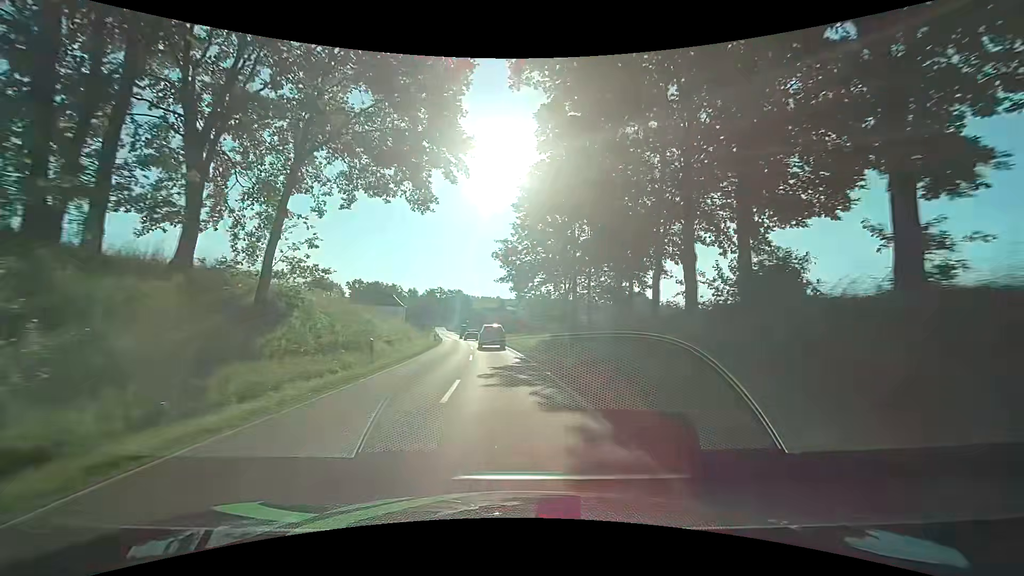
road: secondary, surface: asphalt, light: Day
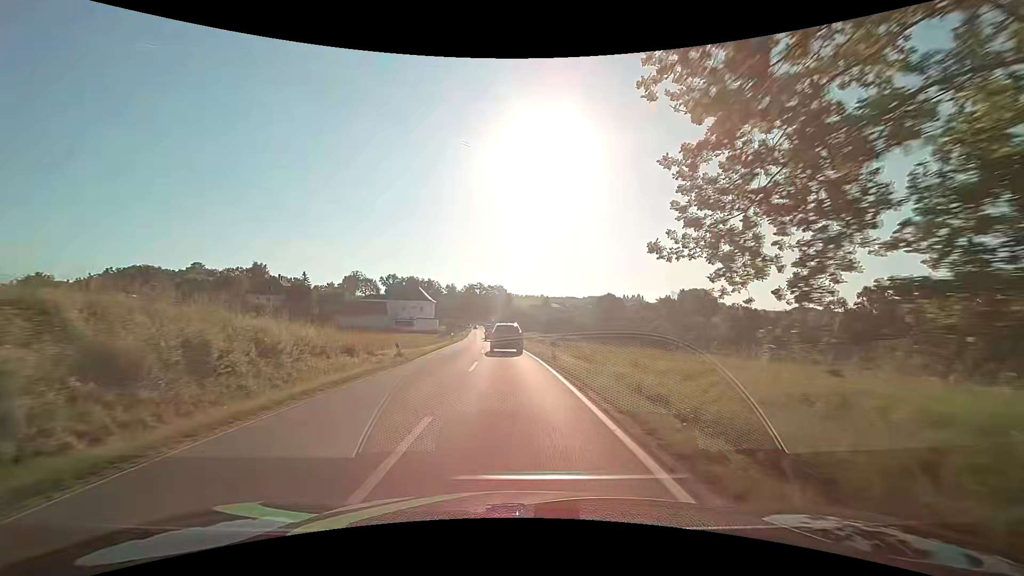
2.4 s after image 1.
(-1.8, +30.6) m; -6°
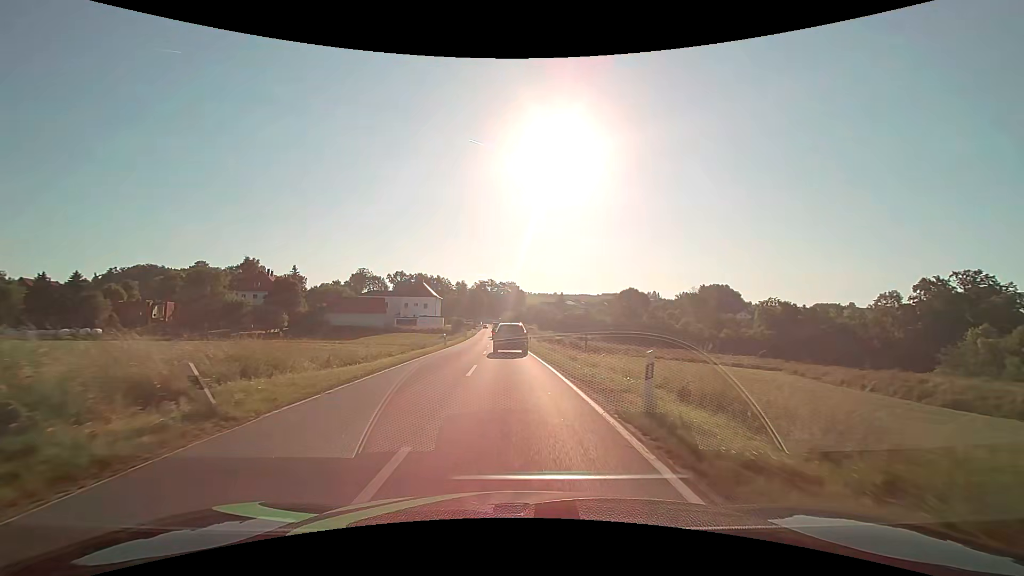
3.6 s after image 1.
(-0.1, +14.2) m; -1°
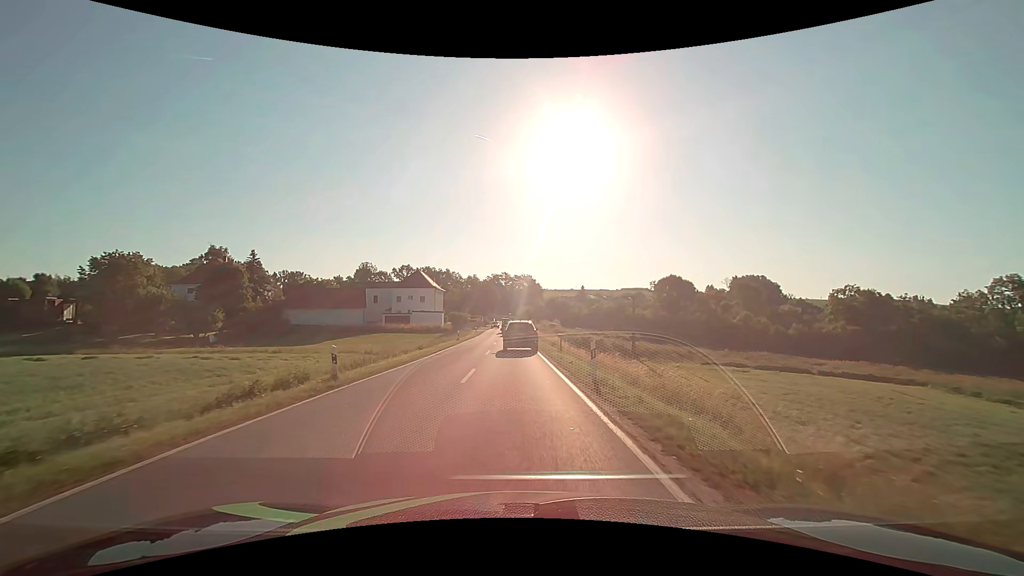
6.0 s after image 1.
(-0.6, +26.6) m; -2°
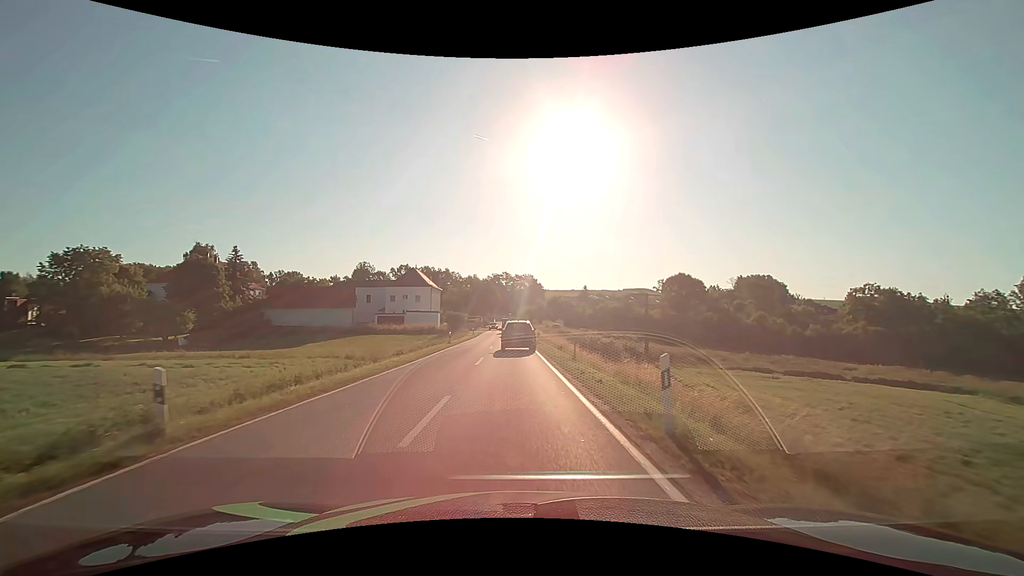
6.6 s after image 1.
(0.0, +6.4) m; 0°
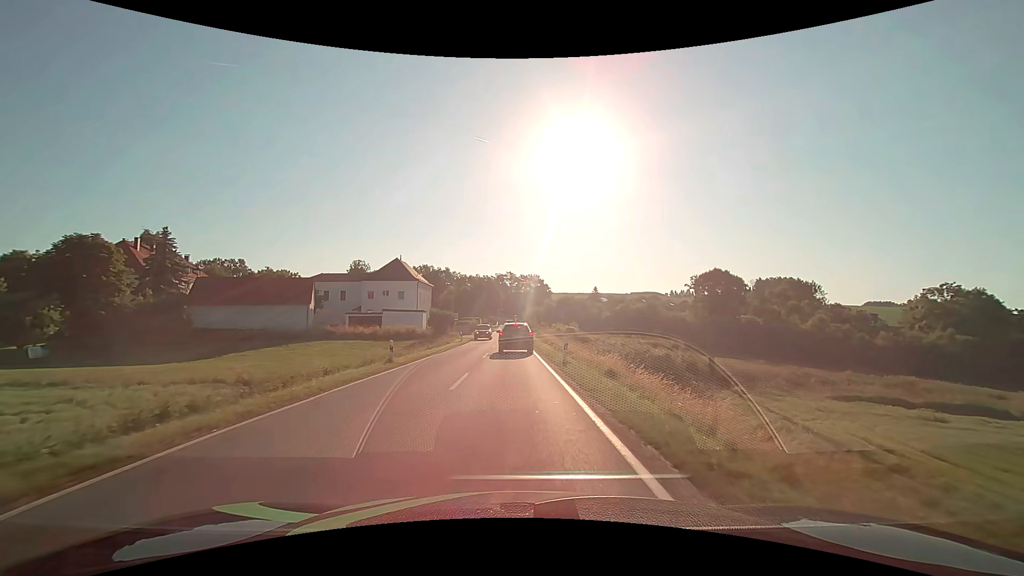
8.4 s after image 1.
(-0.1, +19.5) m; -1°
(0, +10) (0, +20) (0, +30) (0, +40) (-1, +50) (-1, +60) (-1, +70) (-1, +80) (-1, +90) (-2, +100) m
